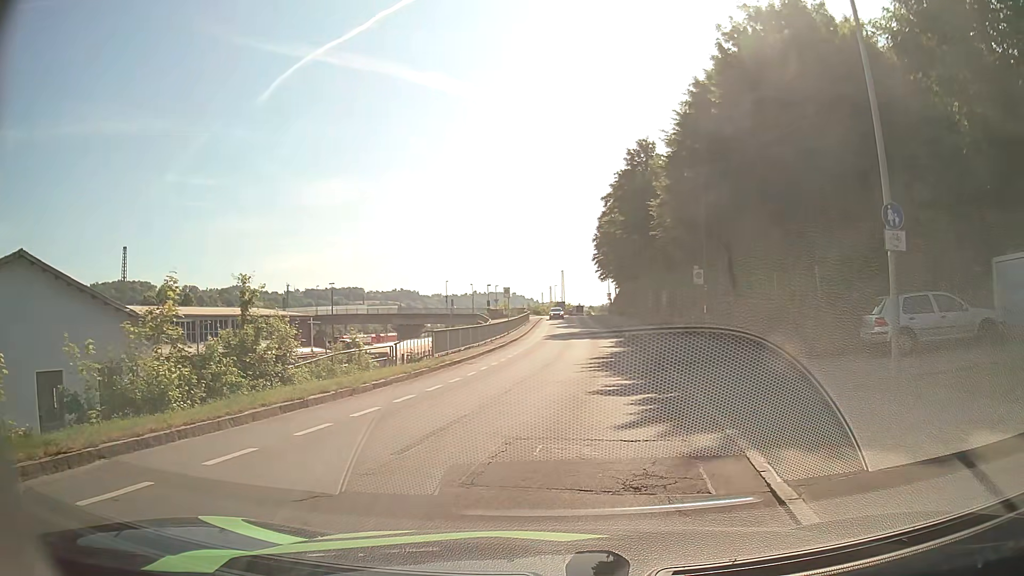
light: Day
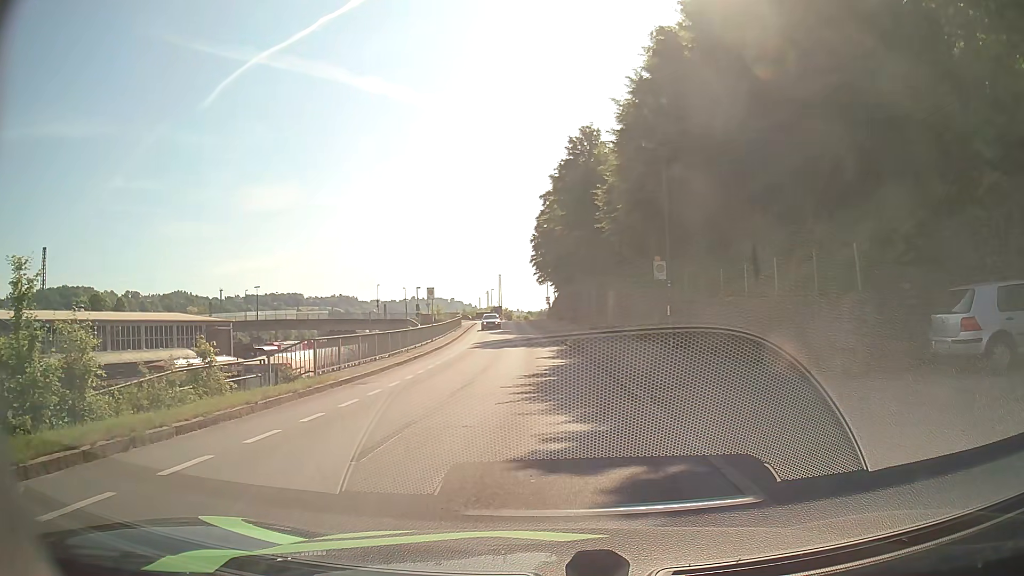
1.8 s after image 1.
(+0.4, +6.2) m; +7°
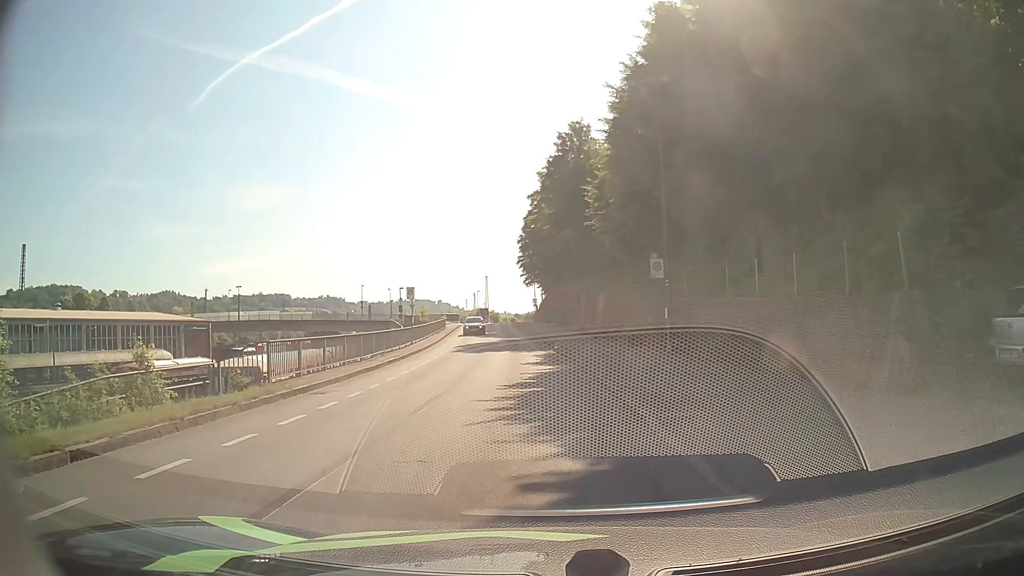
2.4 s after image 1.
(0.0, +2.3) m; +1°
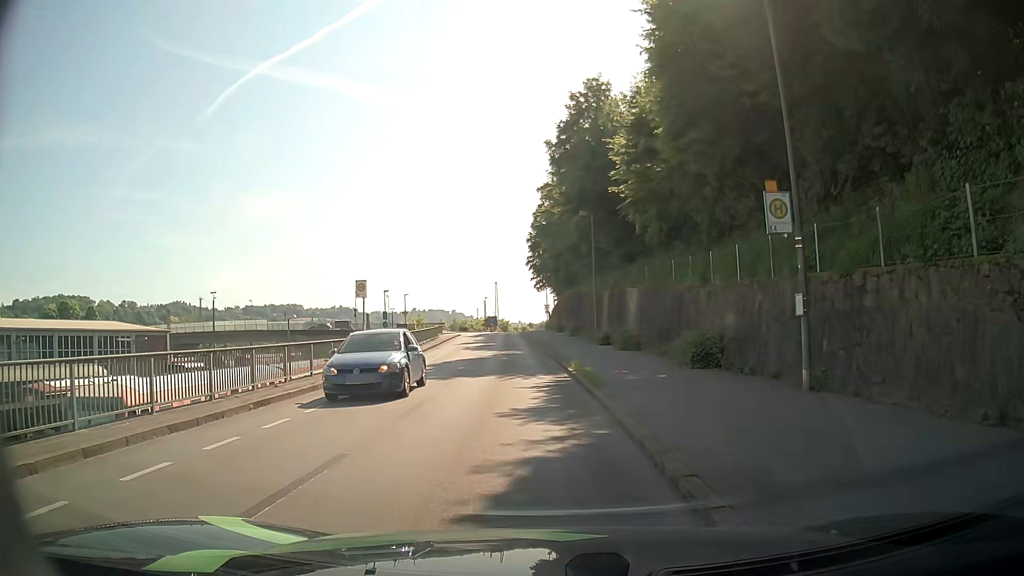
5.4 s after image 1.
(-0.1, +12.1) m; -1°
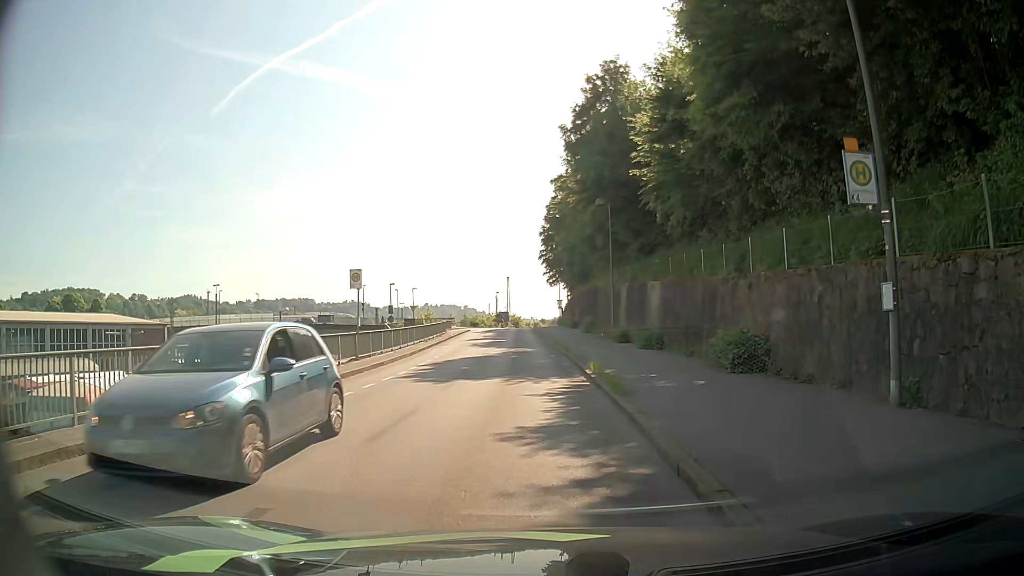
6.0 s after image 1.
(-0.1, +2.6) m; -3°
